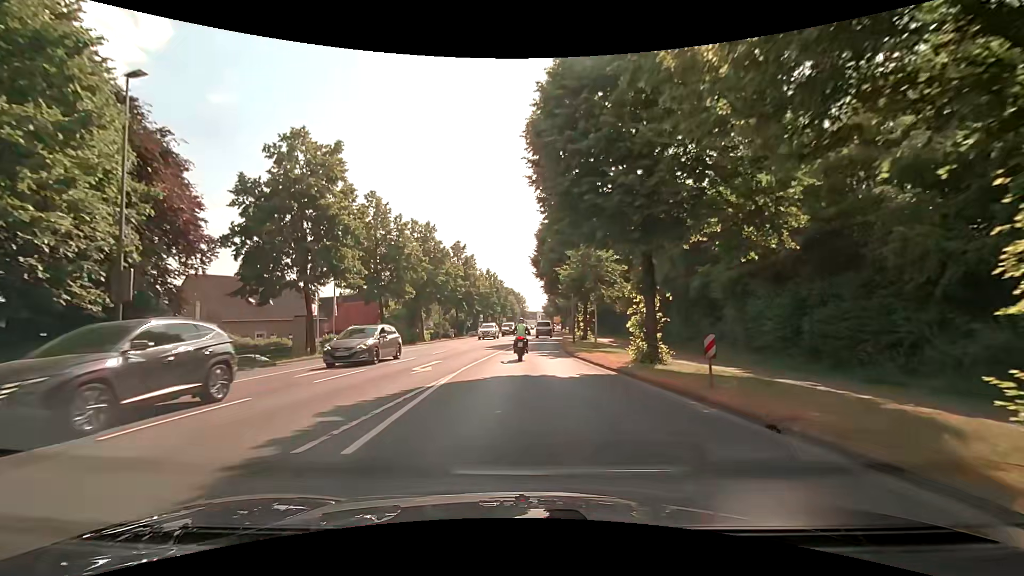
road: secondary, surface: asphalt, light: Day
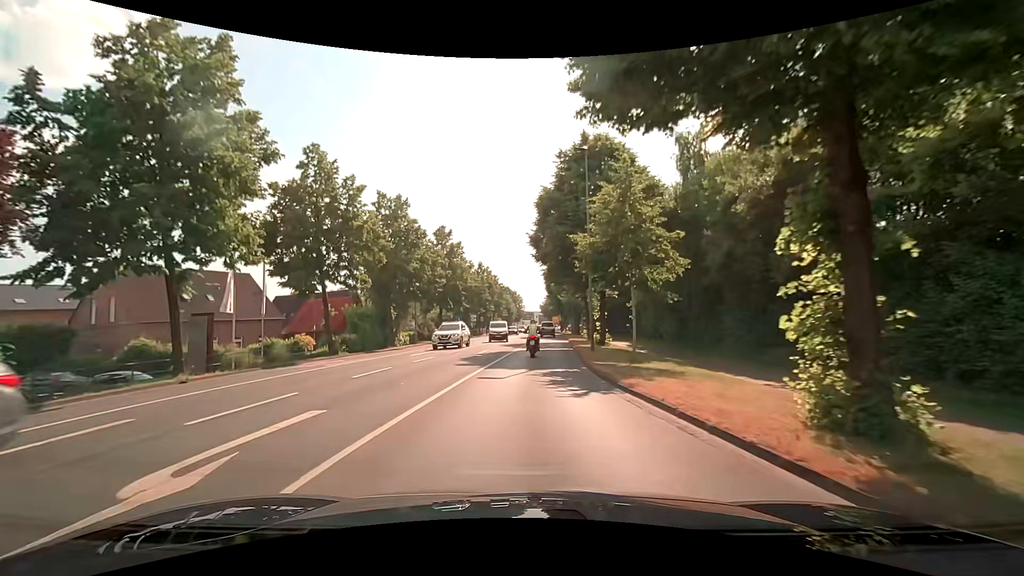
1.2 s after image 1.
(0.0, +11.2) m; 0°
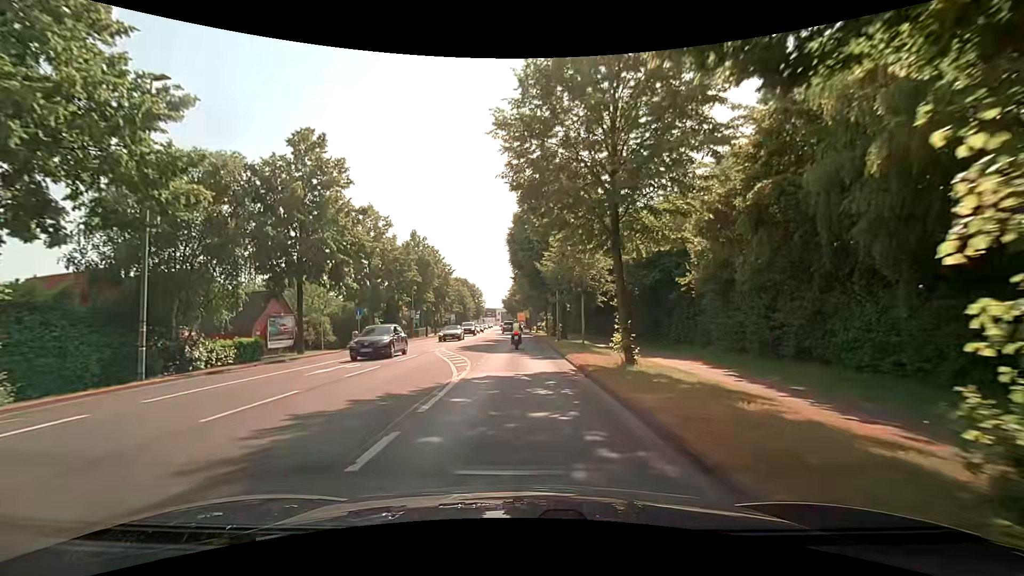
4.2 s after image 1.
(+1.1, +29.6) m; +5°
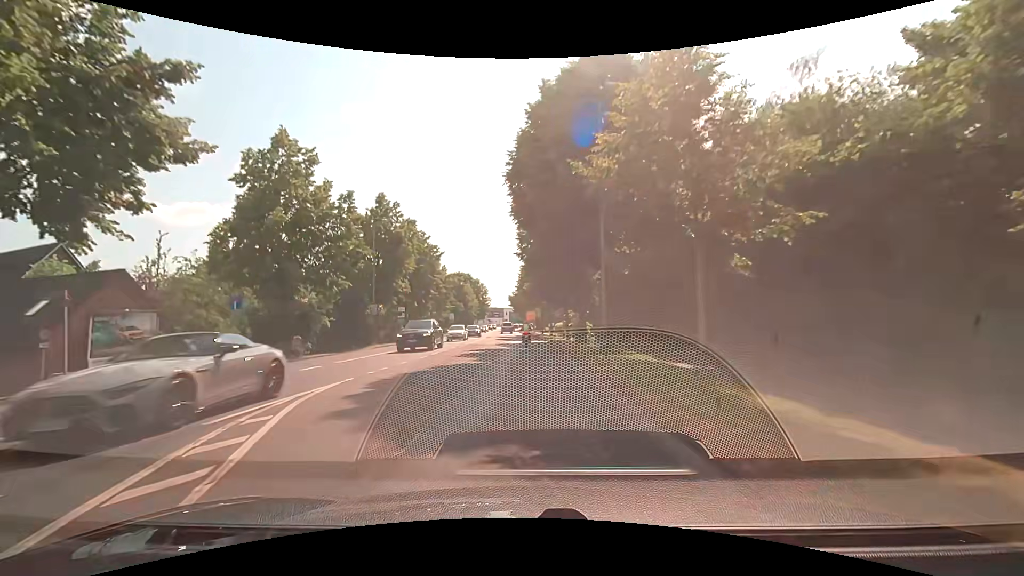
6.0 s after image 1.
(-0.2, +18.4) m; -2°
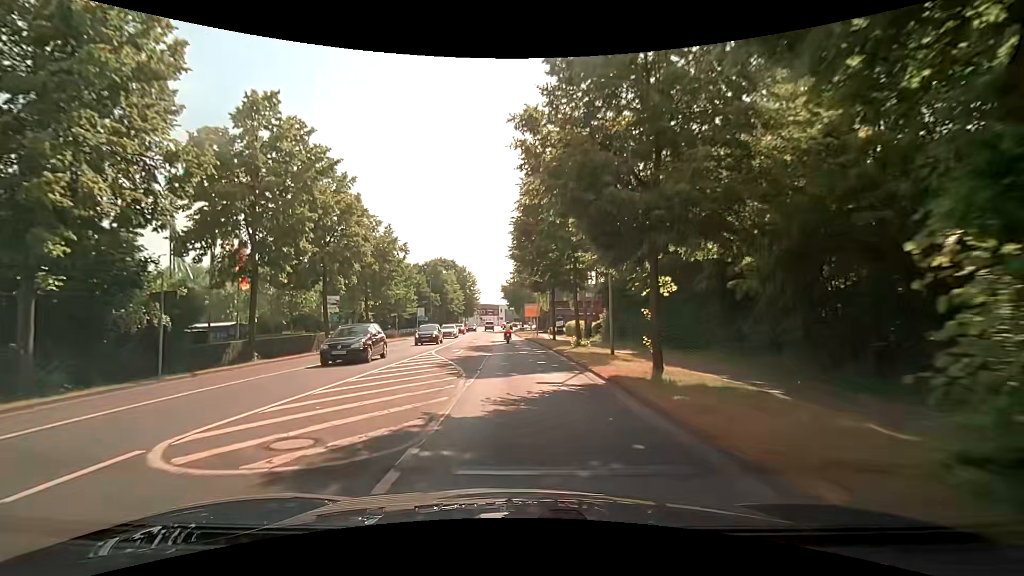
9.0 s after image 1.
(+0.4, +31.3) m; +1°
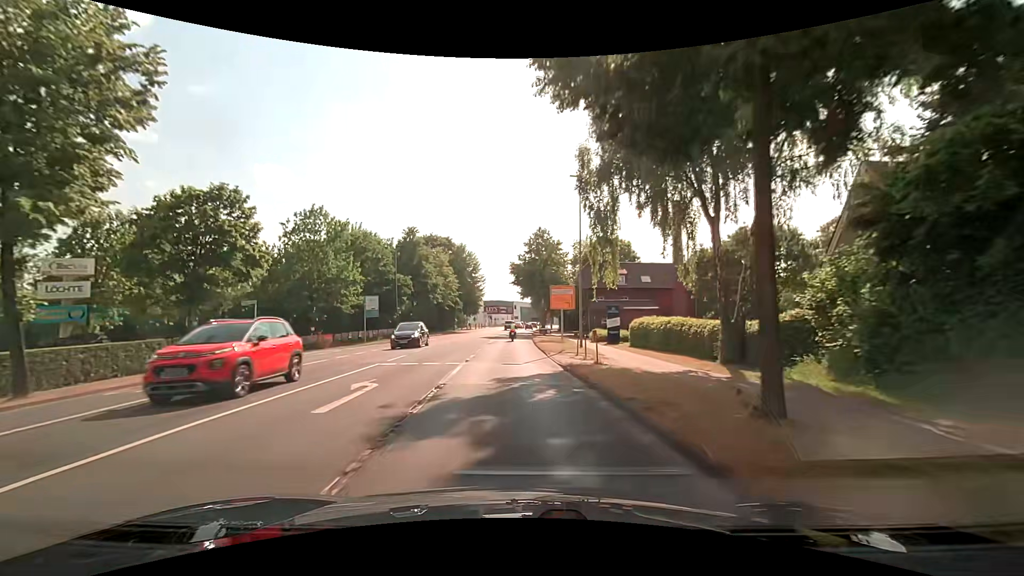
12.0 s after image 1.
(-0.5, +33.8) m; -2°
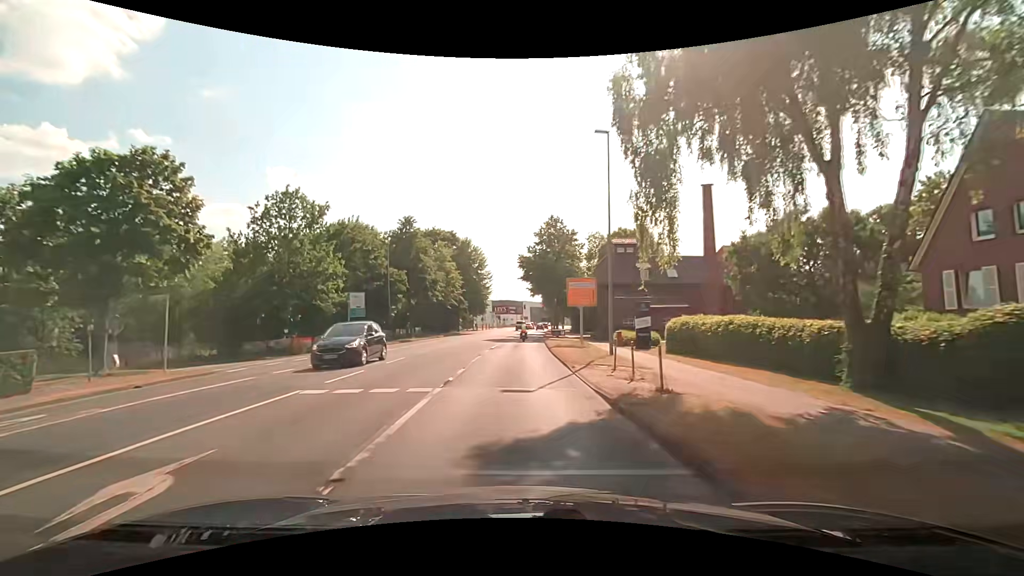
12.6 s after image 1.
(0.0, +7.0) m; -1°
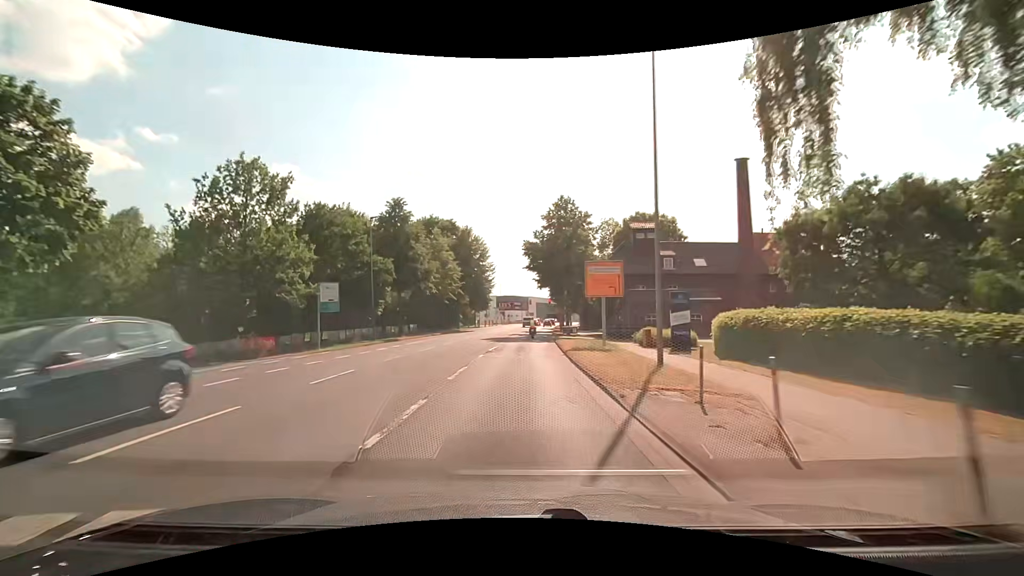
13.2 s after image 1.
(0.0, +7.0) m; -1°
(0, +10) (0, +20) (0, +30) (+1, +40) (+1, +50) (+1, +60) (+2, +70) (+3, +80) (+3, +90) (+4, +100) m
